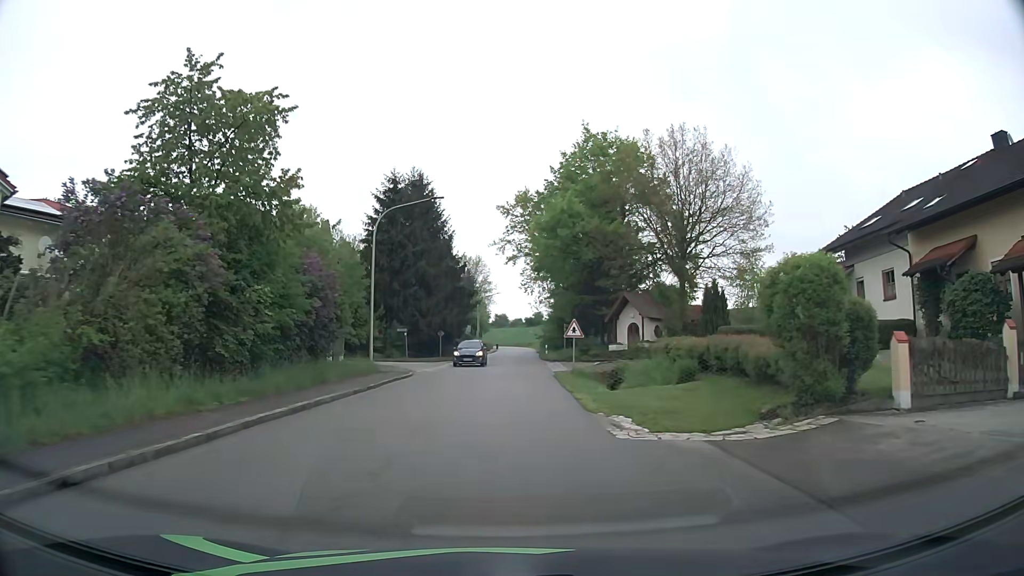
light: Day
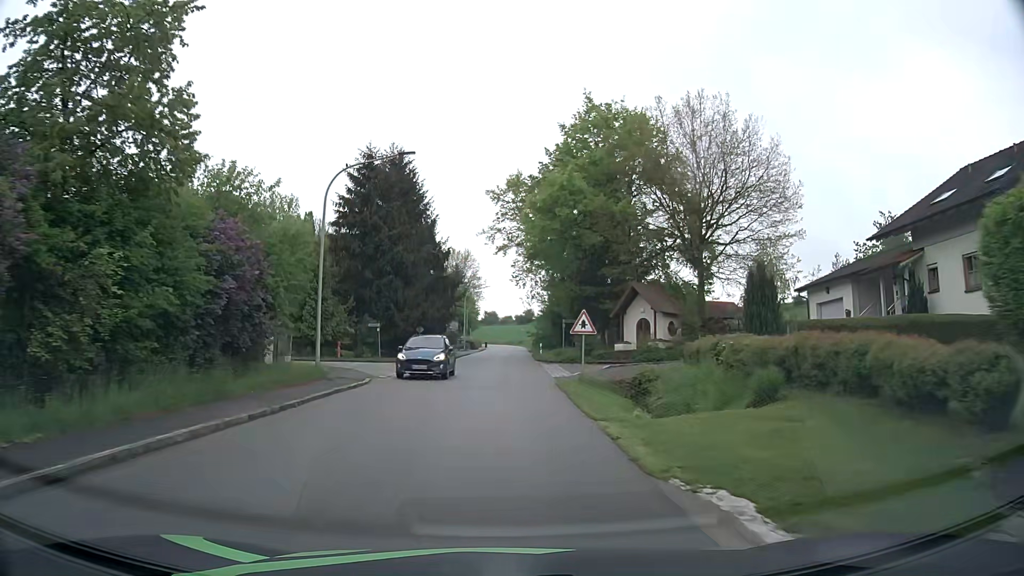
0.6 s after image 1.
(+0.1, +6.6) m; +1°
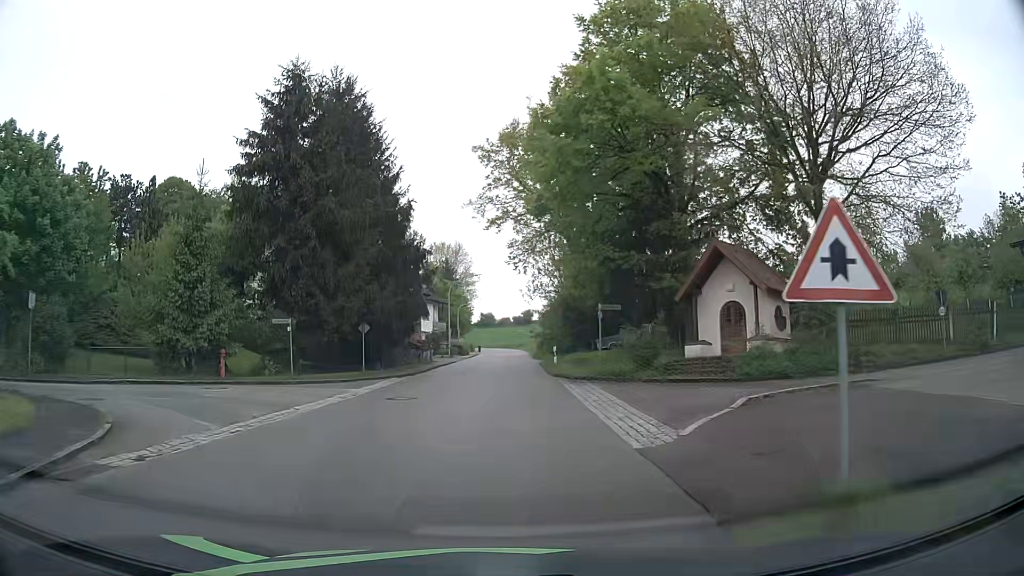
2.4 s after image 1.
(+0.1, +16.5) m; -1°
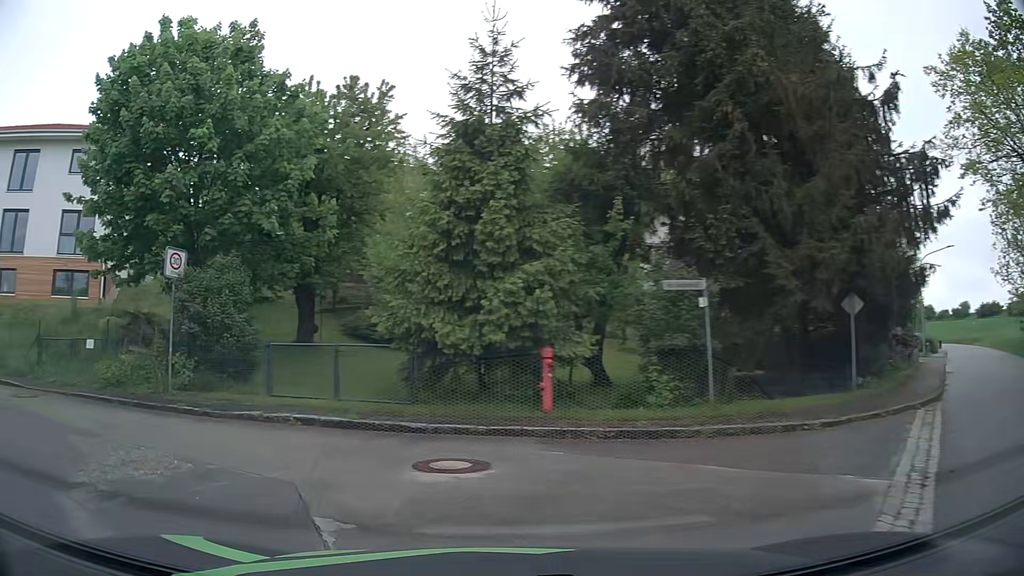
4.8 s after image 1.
(-2.7, +13.7) m; -35°
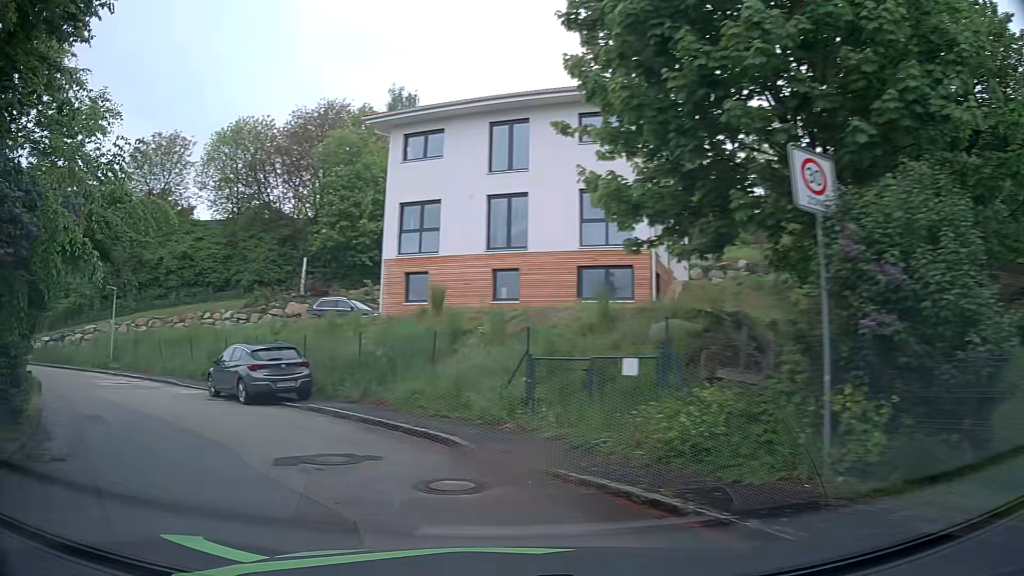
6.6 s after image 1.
(-3.9, +7.8) m; -49°
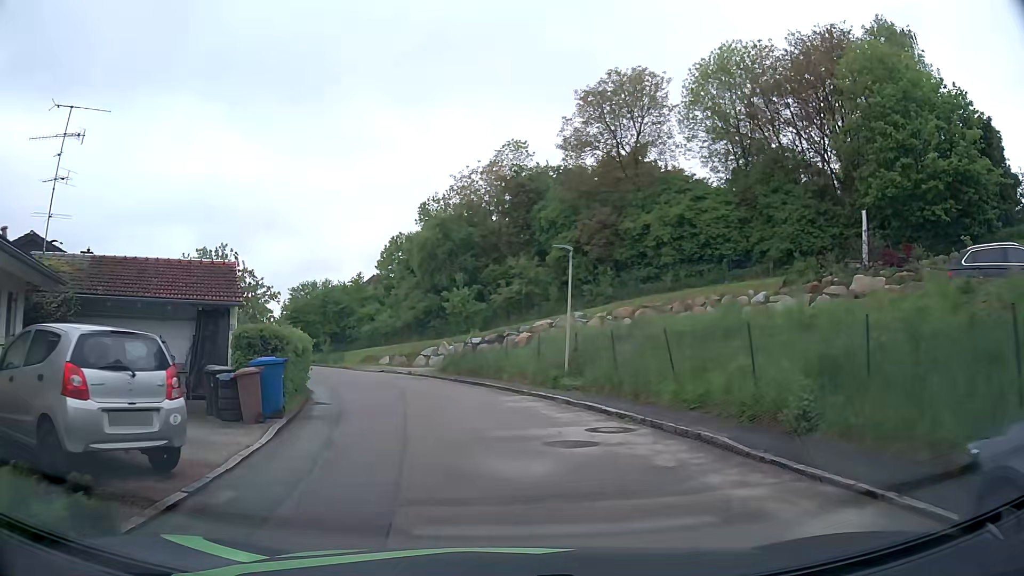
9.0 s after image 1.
(-7.4, +14.2) m; -42°
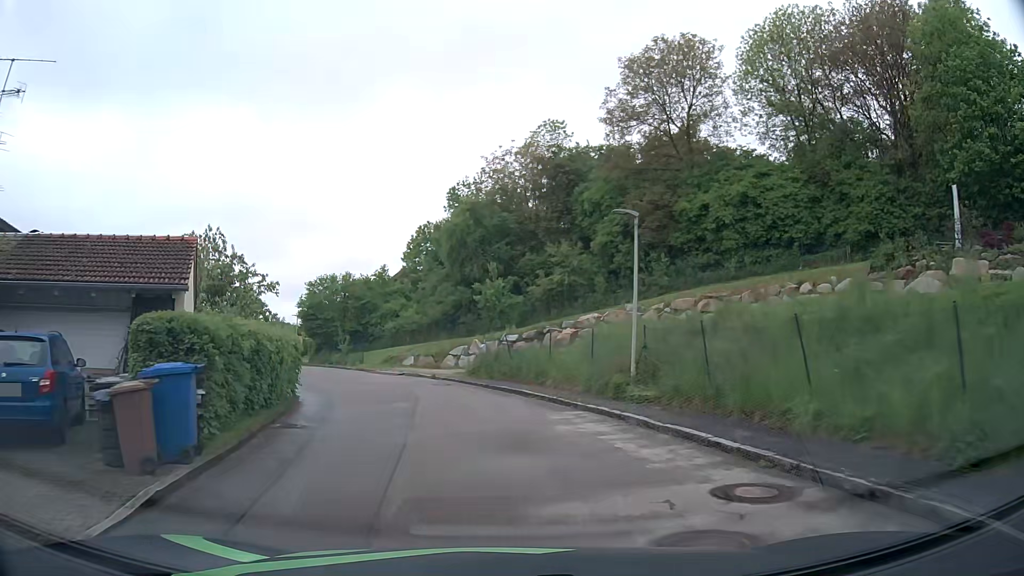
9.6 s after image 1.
(-0.1, +5.1) m; -3°
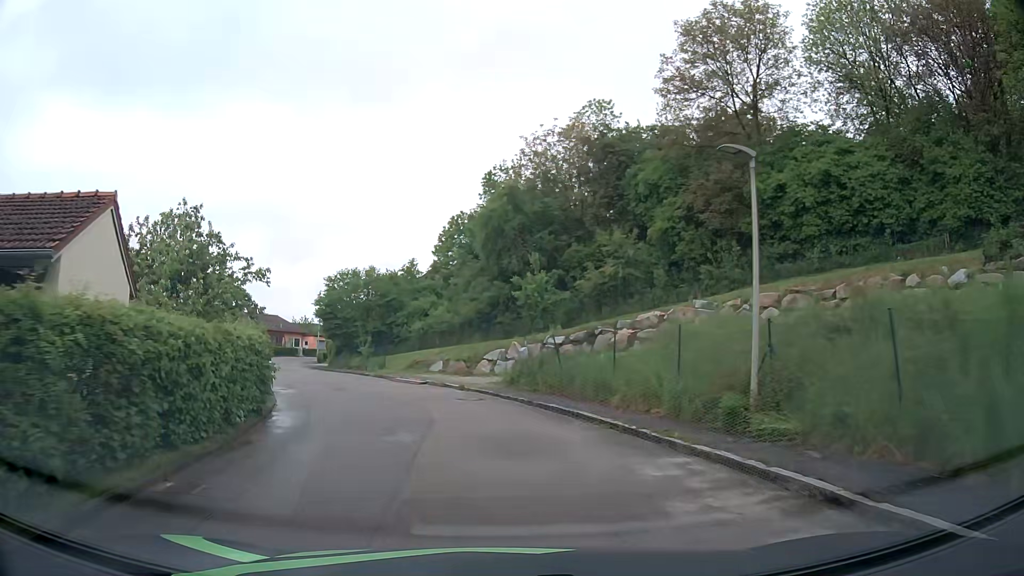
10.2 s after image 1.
(-0.1, +5.3) m; -3°
(-1, +10) (-3, +20) (-7, +29) (-11, +38) (-16, +47) (-19, +56) (-21, +66) (-21, +76) (-19, +86) (-15, +95) m
